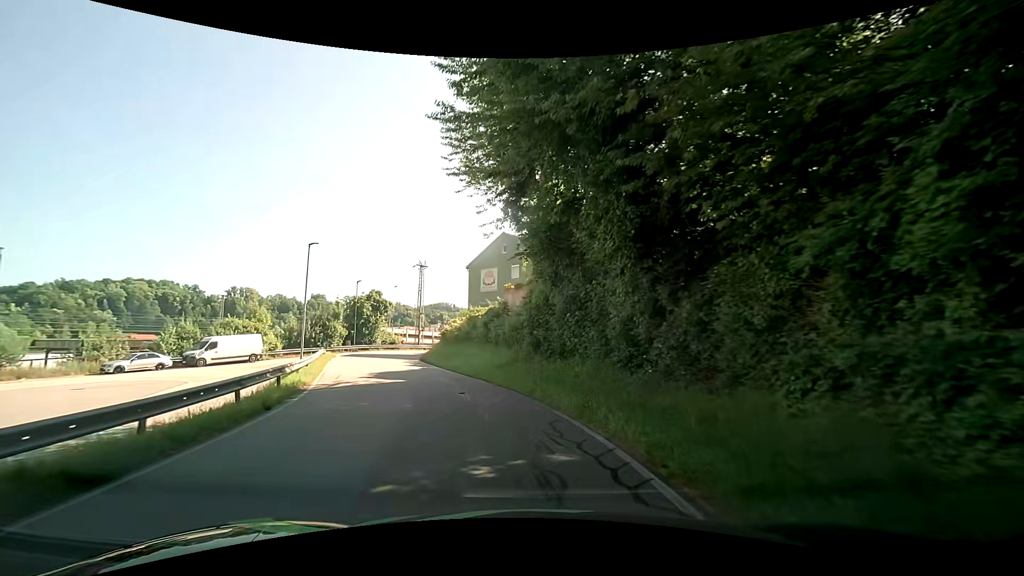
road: residential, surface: asphalt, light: Day
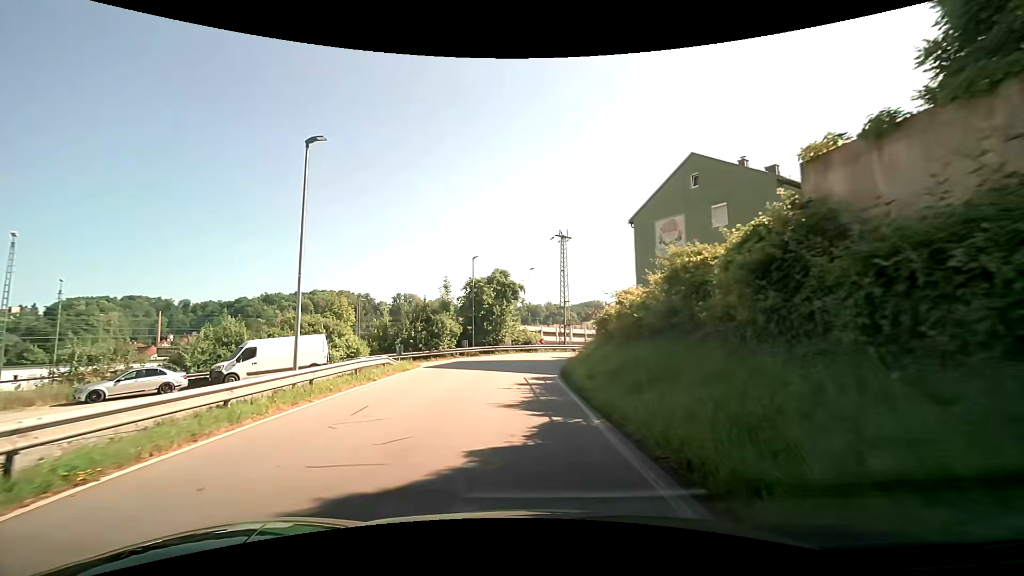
(-3.2, +19.5) m; -17°
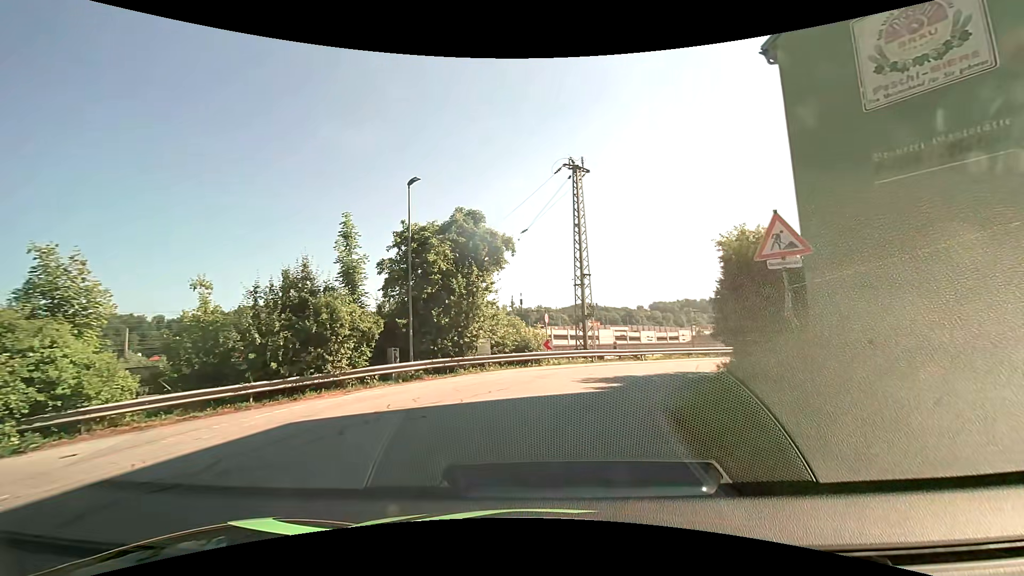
(-0.7, +21.0) m; 0°
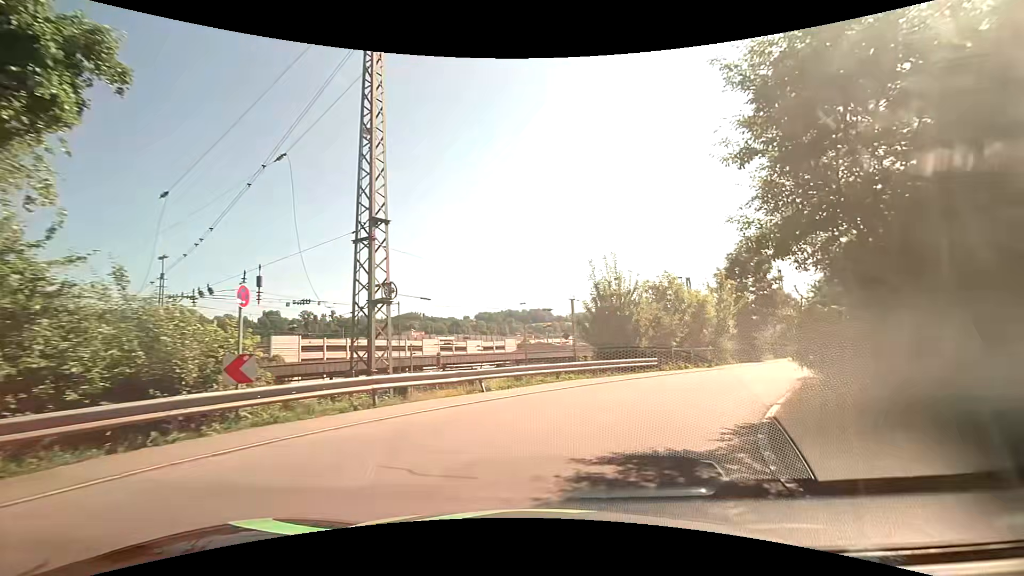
(+1.9, +14.7) m; +19°
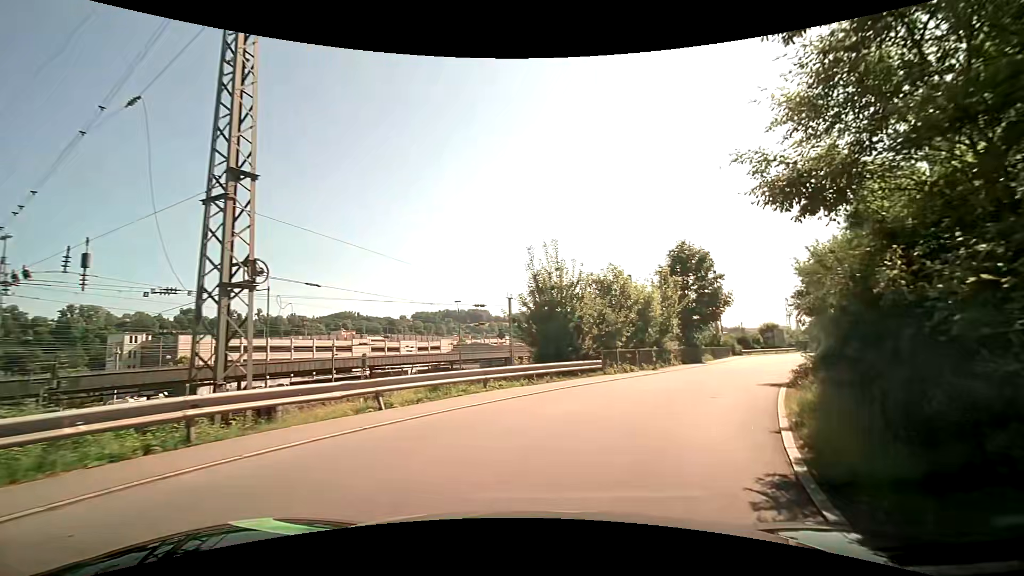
(+0.2, +3.6) m; +8°
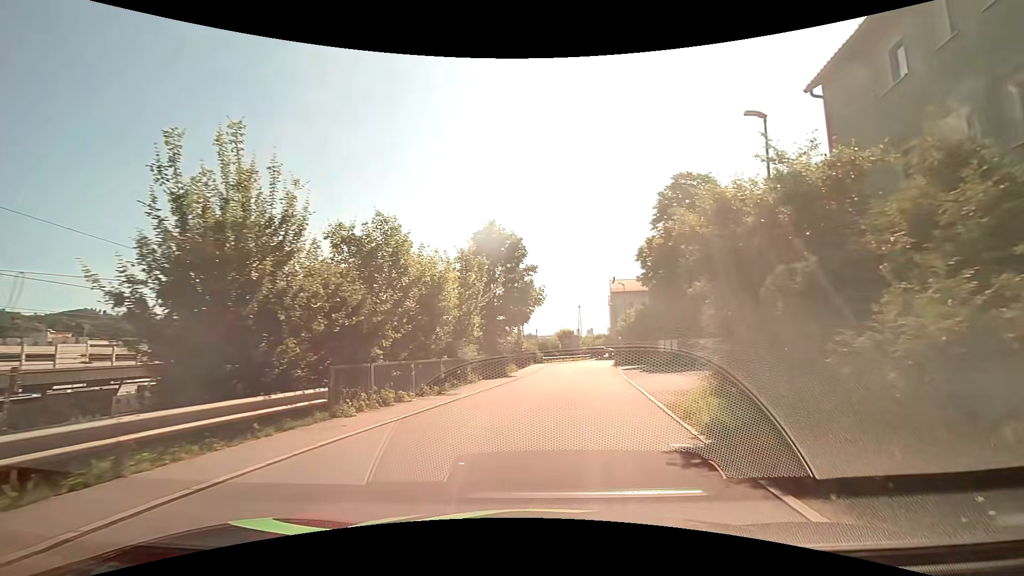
(+2.2, +10.7) m; +22°
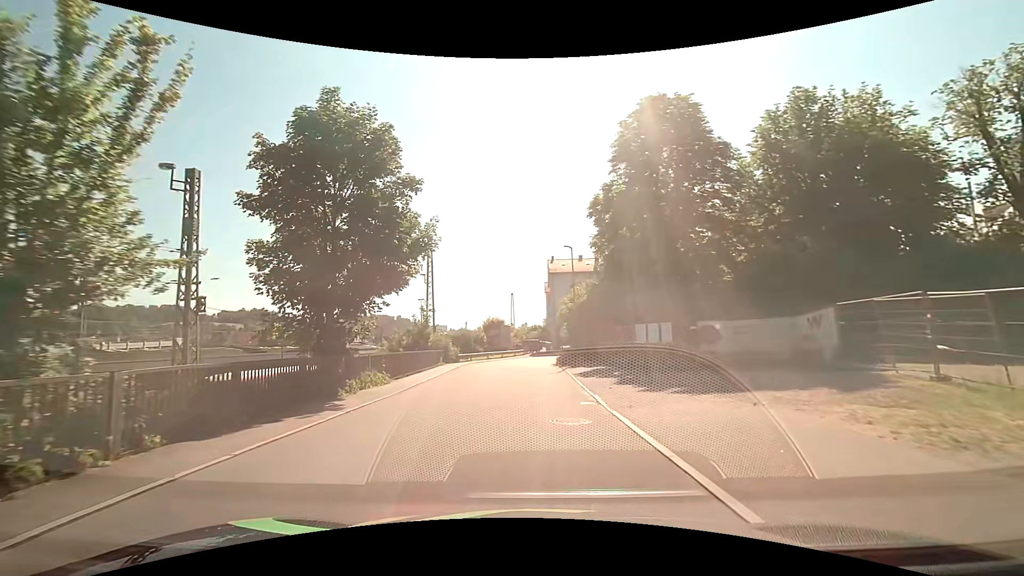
(+1.7, +16.5) m; +8°
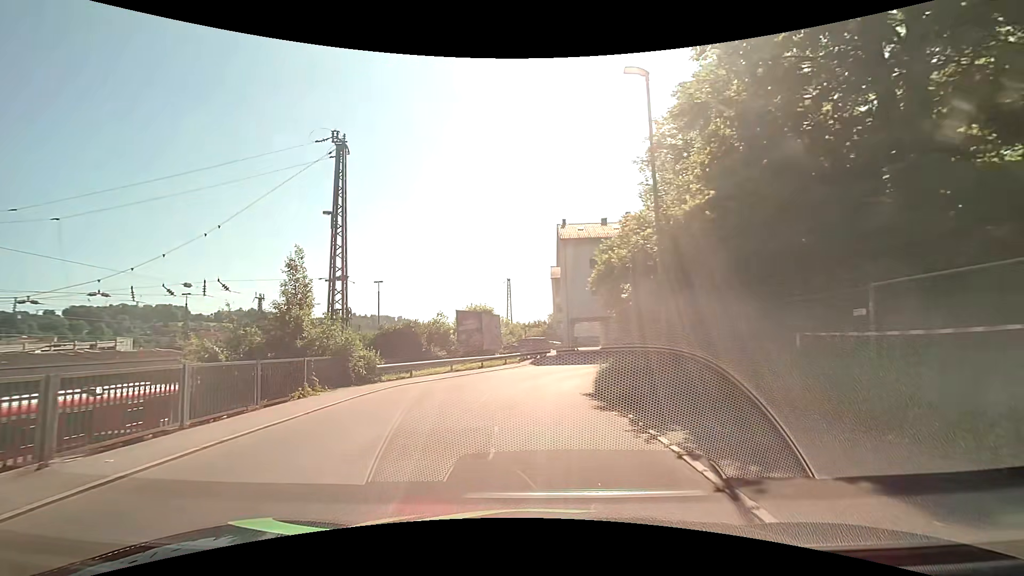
(-0.1, +22.8) m; -1°
(0, +10) (+1, +20) (+4, +29) (+11, +36) (+21, +39) (+31, +39) (+41, +38) (+51, +38) (+61, +38) (+71, +37) m
